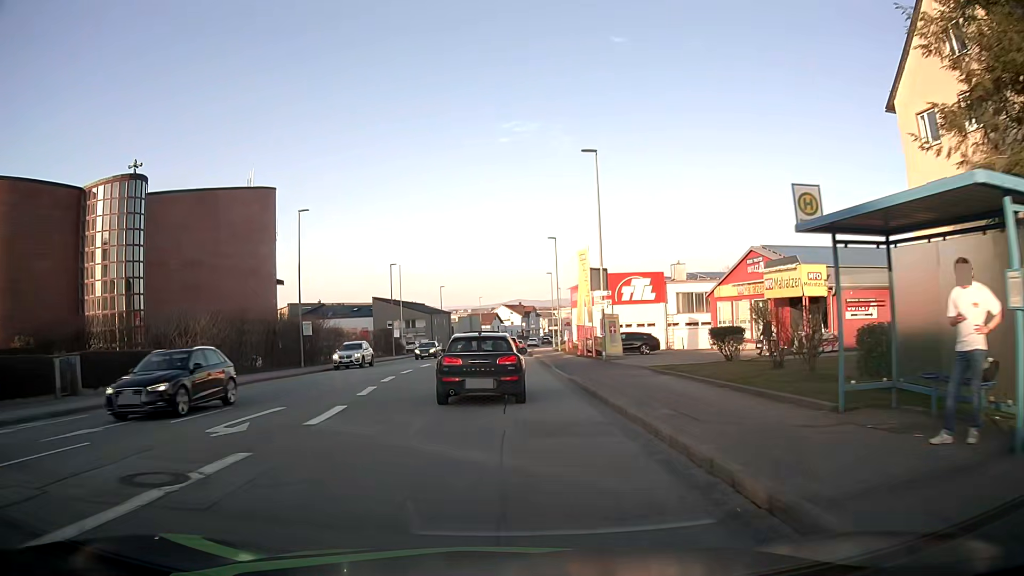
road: tertiary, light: Day
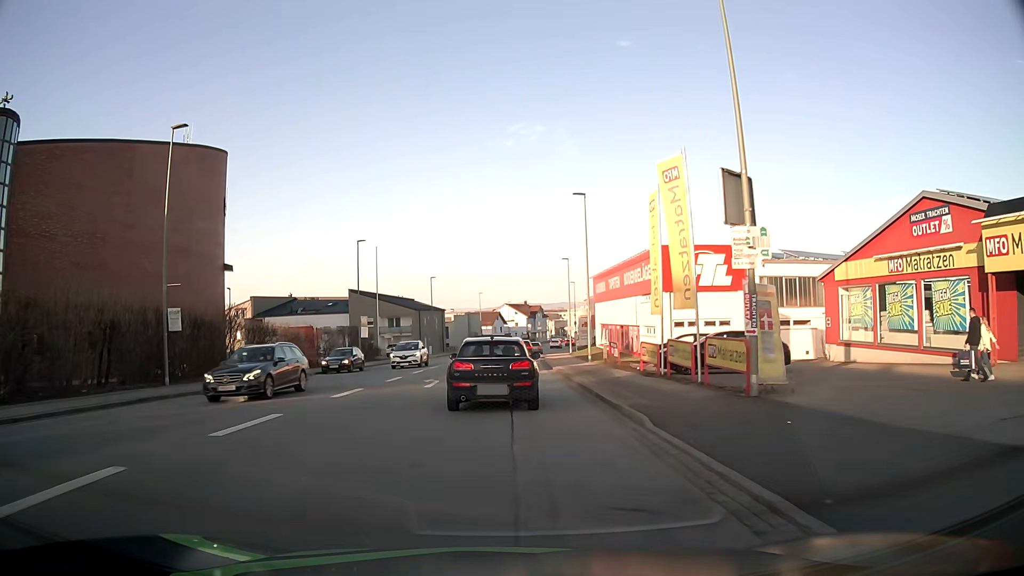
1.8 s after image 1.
(-0.1, +19.4) m; 0°
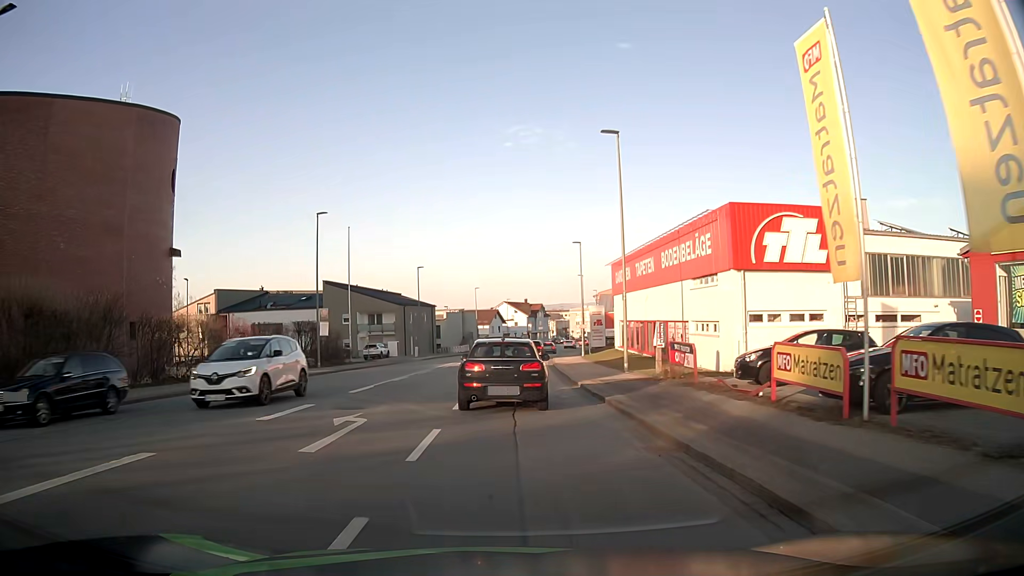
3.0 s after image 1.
(0.0, +12.6) m; 0°
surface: asphalt
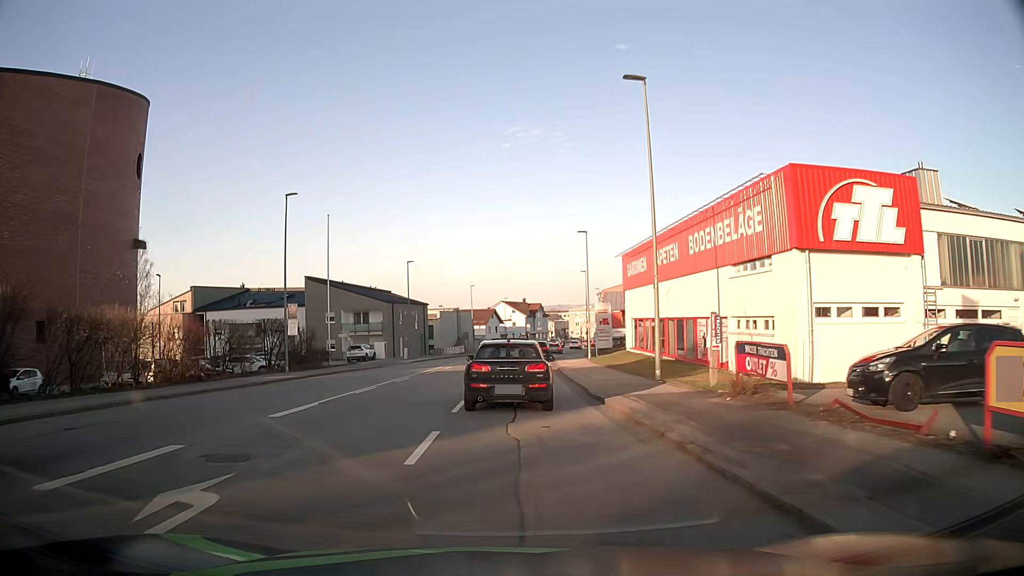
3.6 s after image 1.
(0.0, +6.4) m; 0°
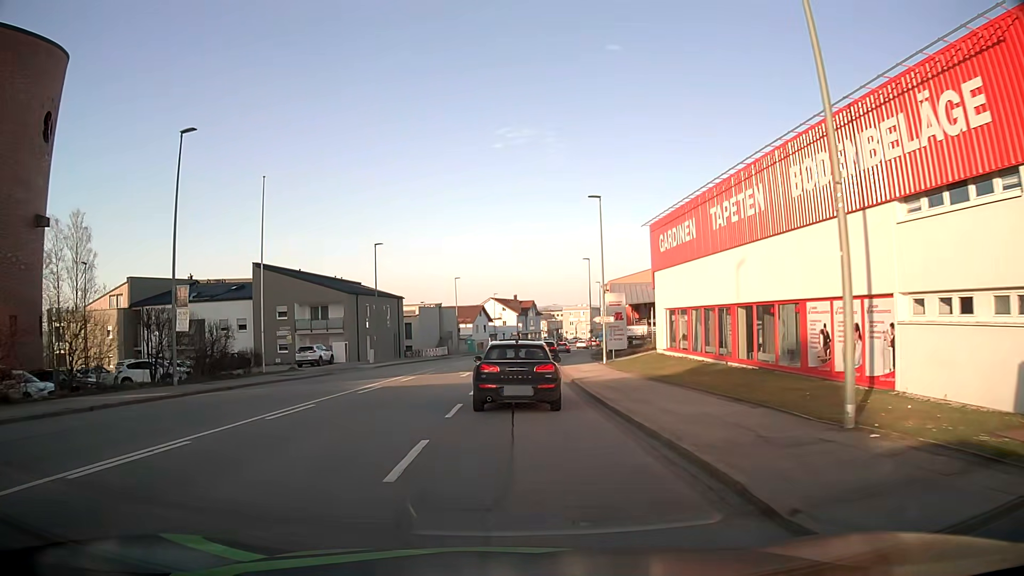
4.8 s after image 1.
(+0.1, +13.1) m; +1°
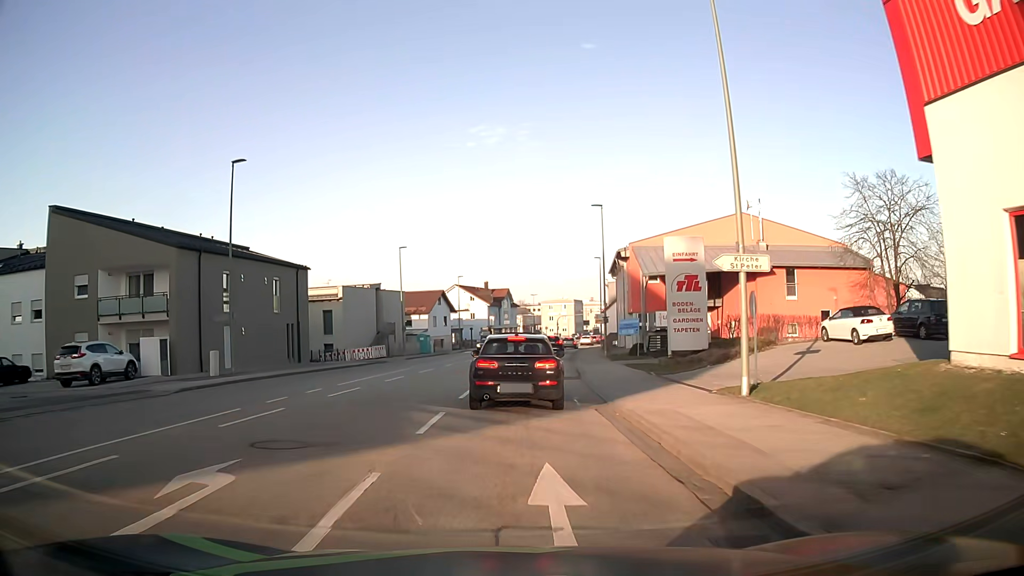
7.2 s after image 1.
(+0.3, +27.3) m; +1°
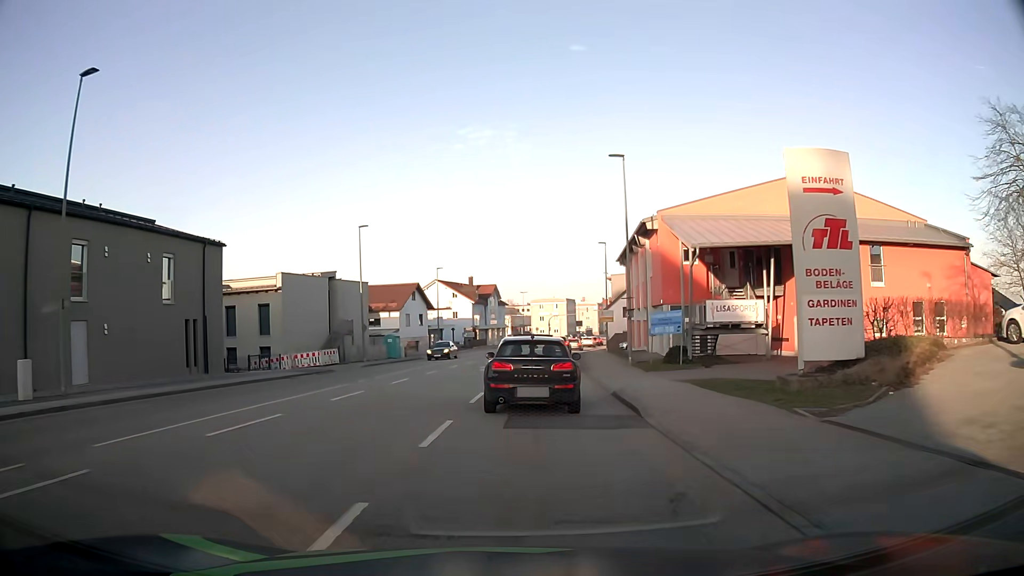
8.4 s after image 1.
(+0.2, +12.9) m; +2°
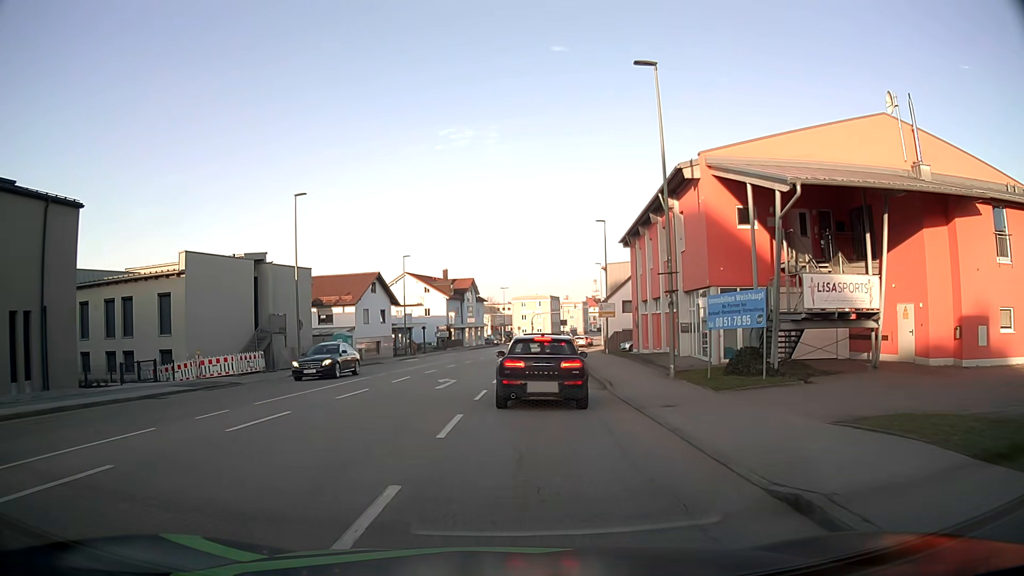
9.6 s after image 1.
(+0.2, +11.5) m; +2°
